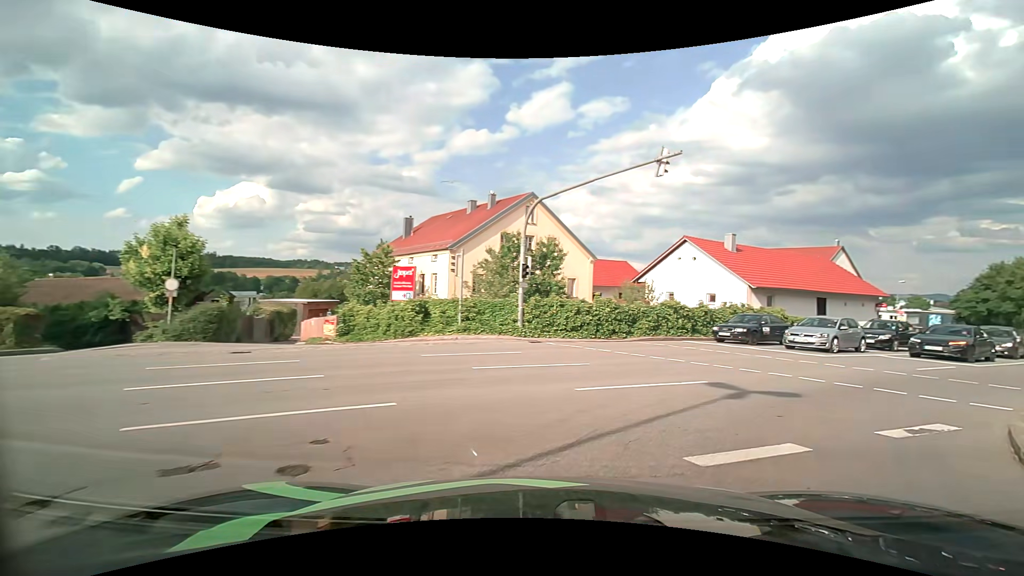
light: Day
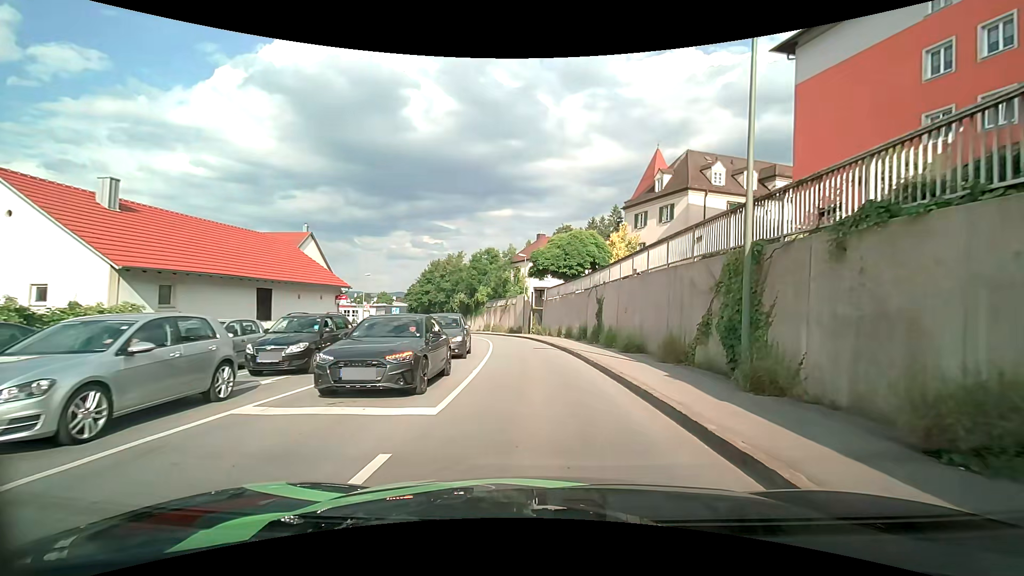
(+8.8, +13.3) m; +54°
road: tertiary
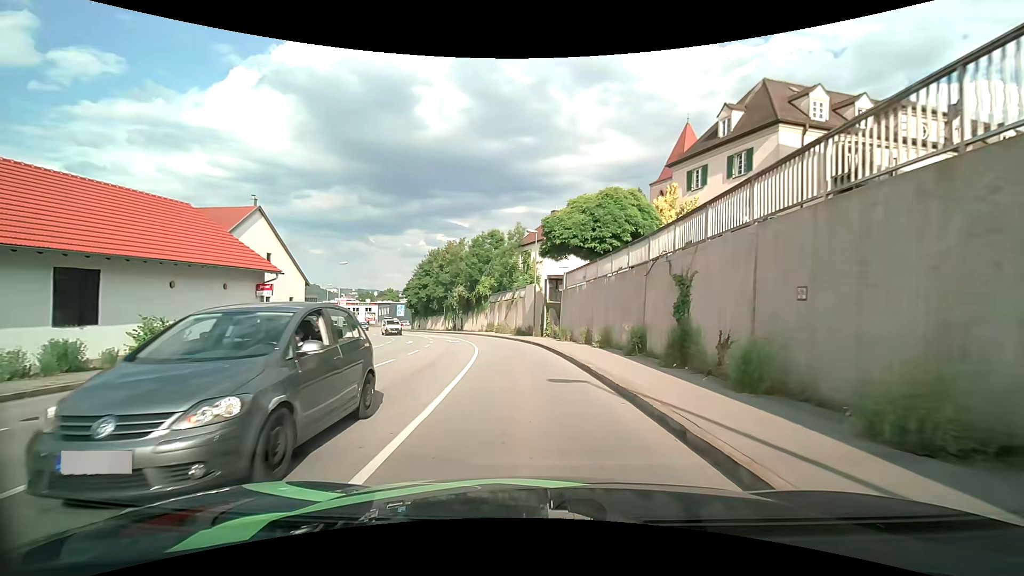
(0.0, +12.8) m; -1°
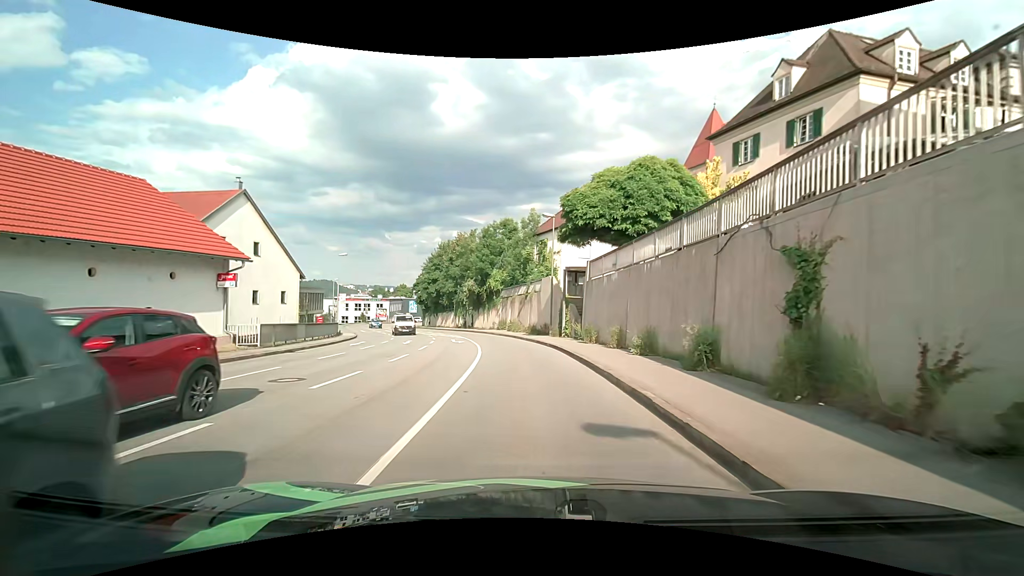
(-0.1, +4.8) m; -2°
